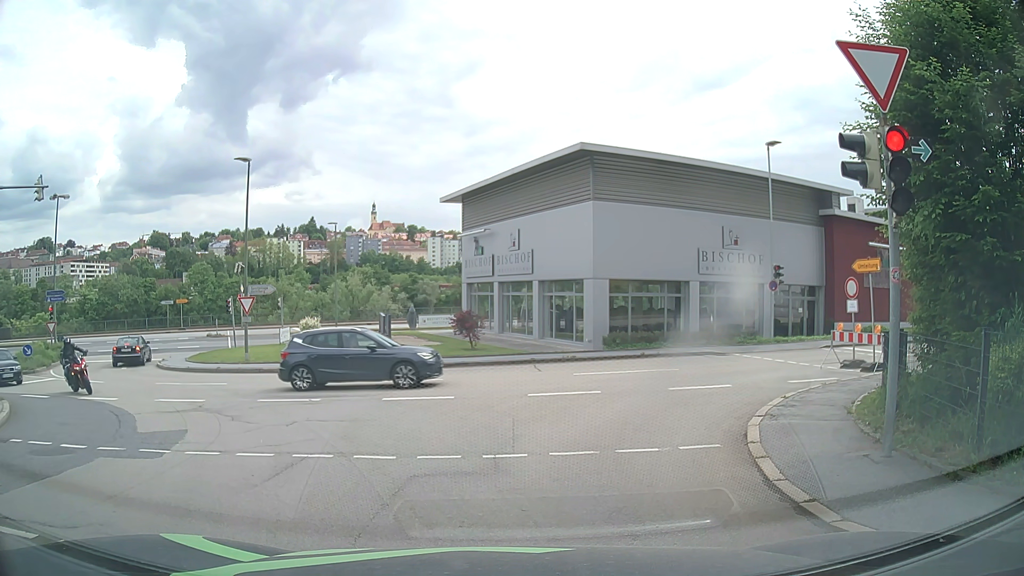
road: residential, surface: asphalt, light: Day
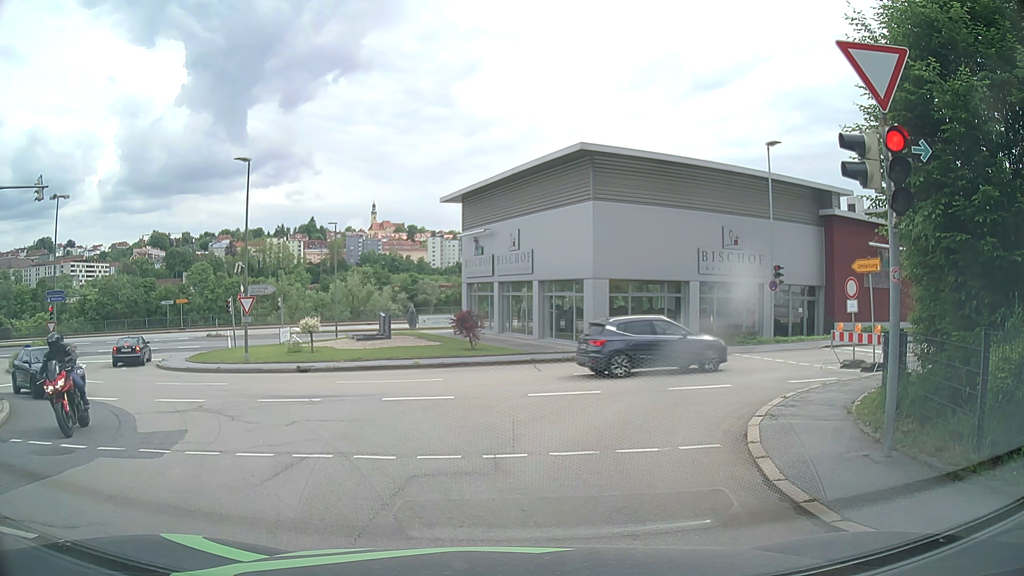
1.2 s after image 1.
(0.0, 0.0) m; 0°
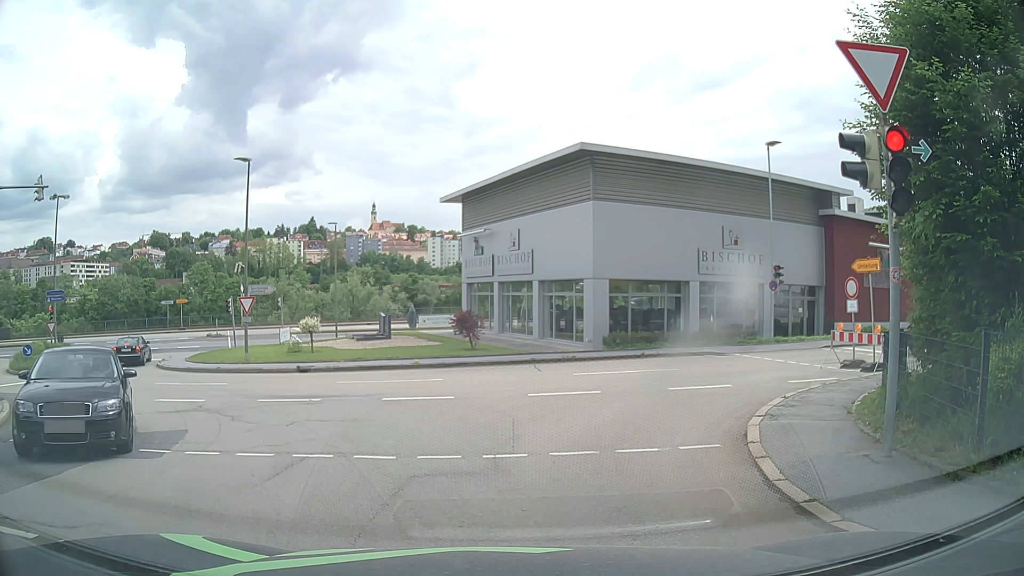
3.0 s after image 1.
(0.0, 0.0) m; 0°
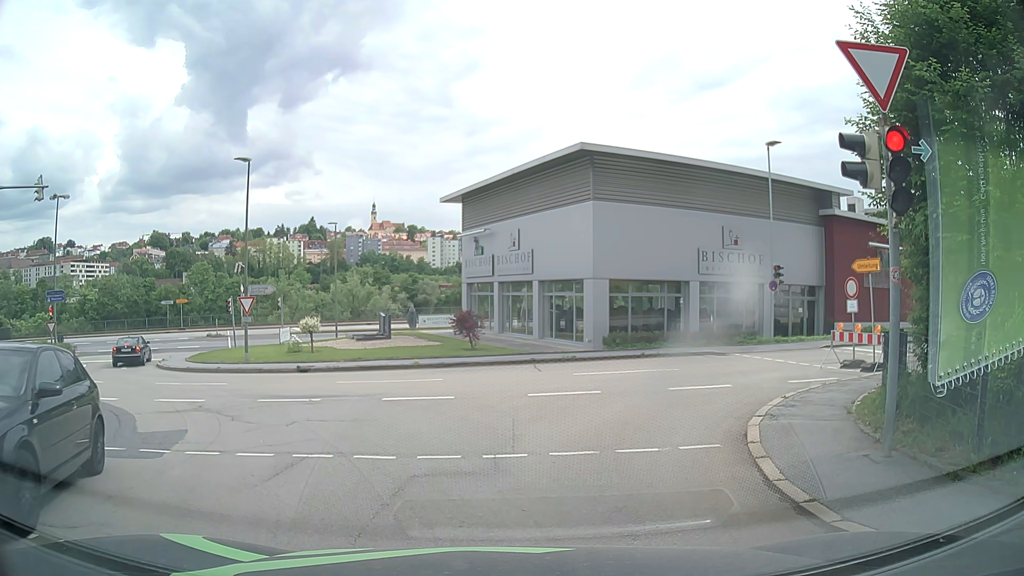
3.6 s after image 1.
(0.0, 0.0) m; 0°
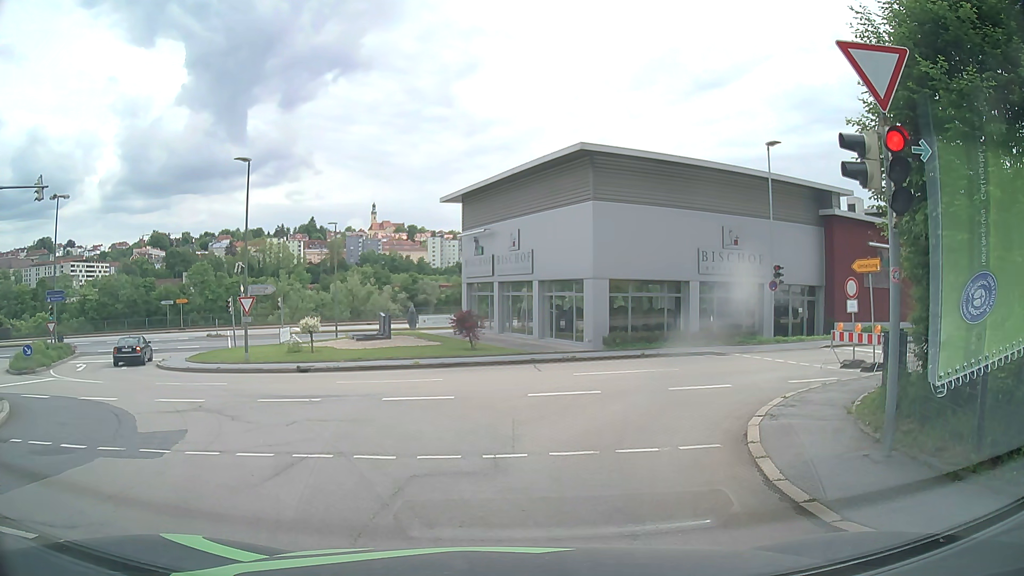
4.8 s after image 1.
(0.0, 0.0) m; 0°
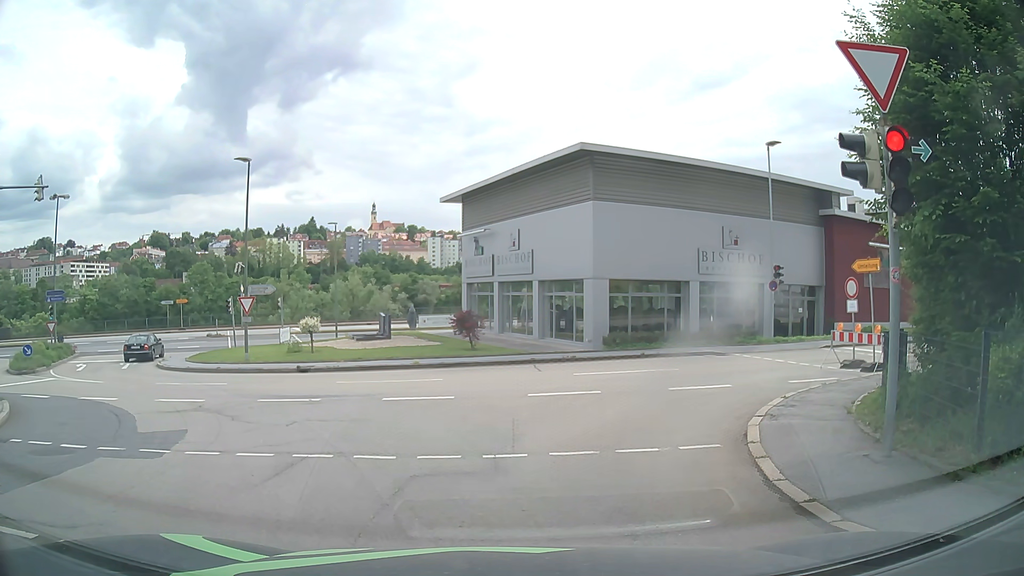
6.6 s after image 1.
(0.0, 0.0) m; 0°
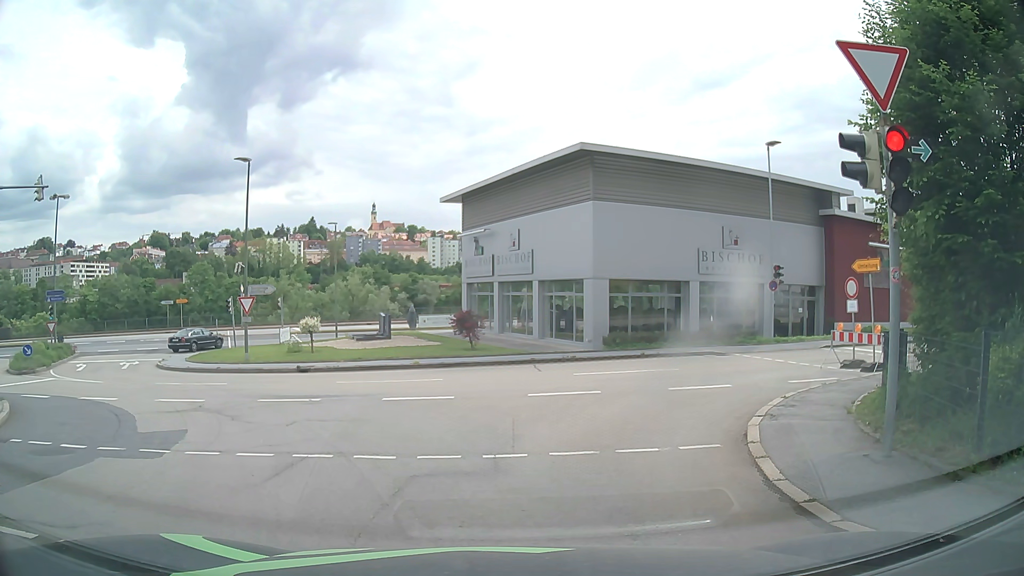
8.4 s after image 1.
(0.0, 0.0) m; 0°
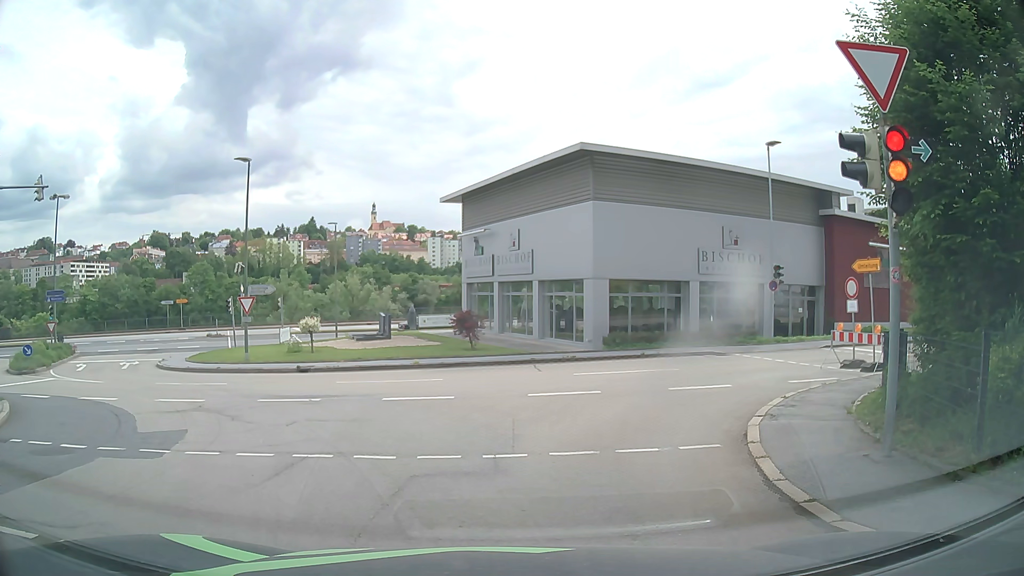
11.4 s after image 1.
(0.0, 0.0) m; 0°
(-2, +10) (-8, +18) (-15, +24) (-20, +33) (-20, +43) (-13, +50) (-5, +55) (+5, +59) (+14, +63) (+23, +67) m
